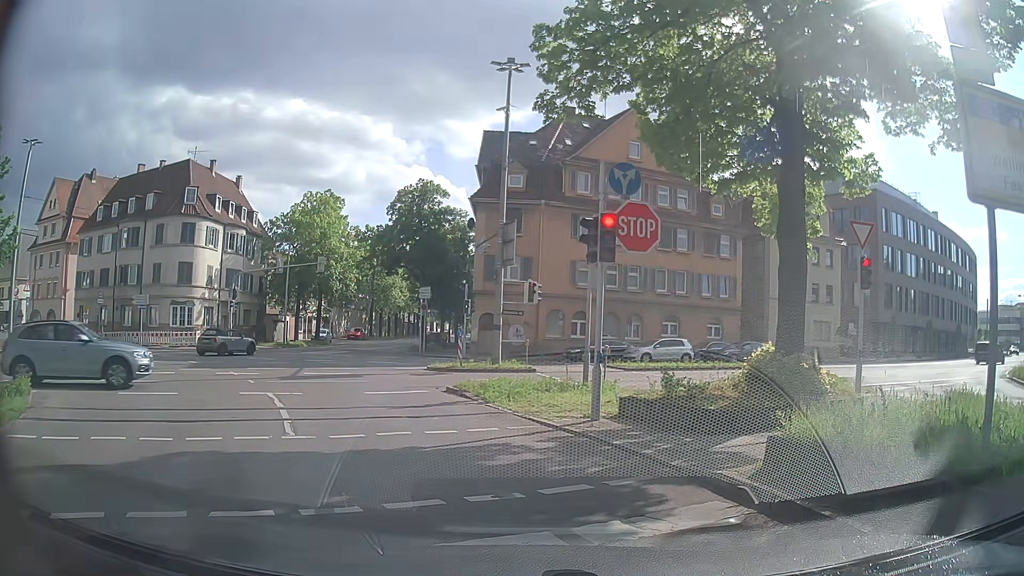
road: secondary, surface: asphalt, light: Day
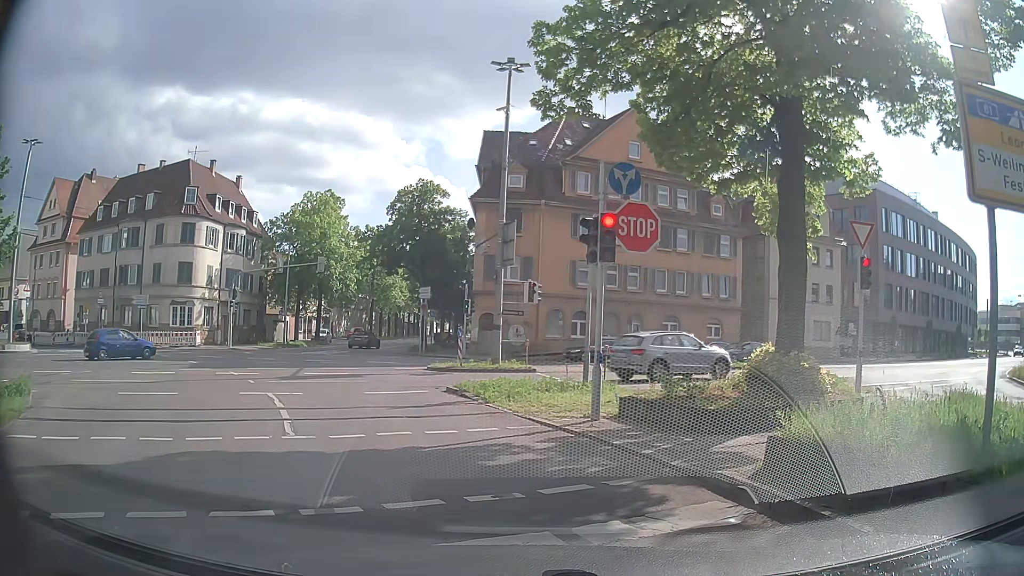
(0.0, 0.0) m; 0°
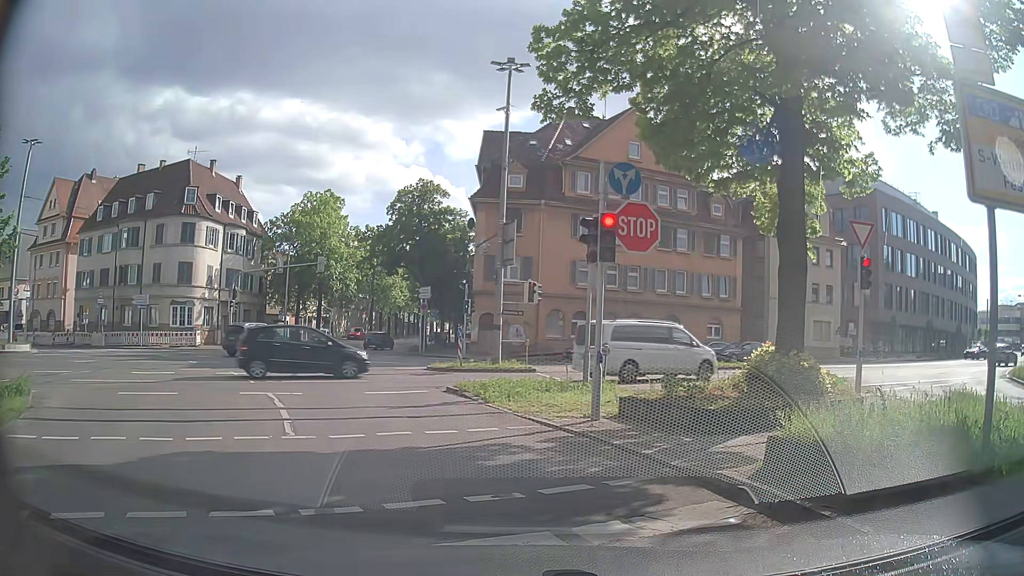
(0.0, 0.0) m; 0°
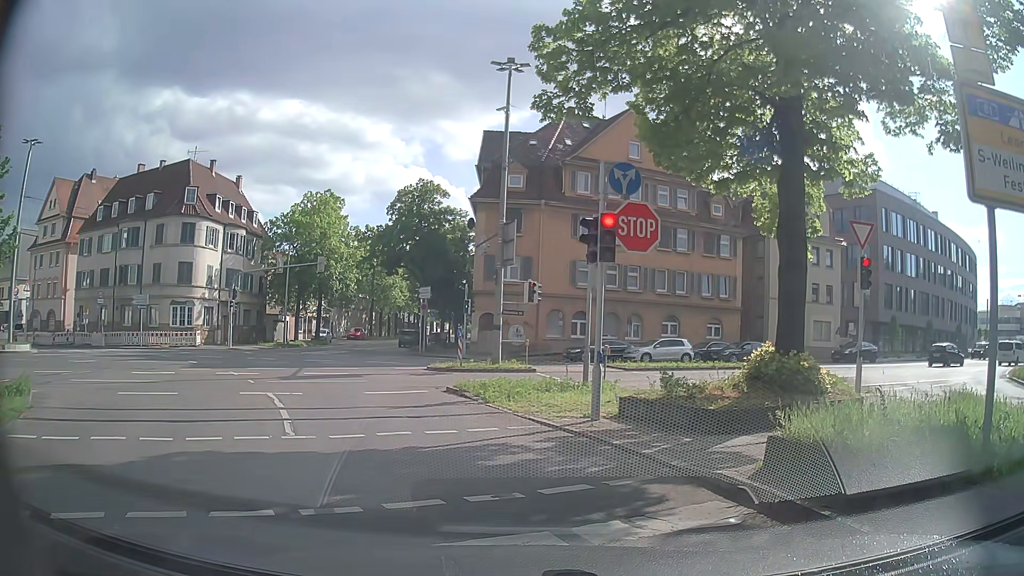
(0.0, 0.0) m; 0°
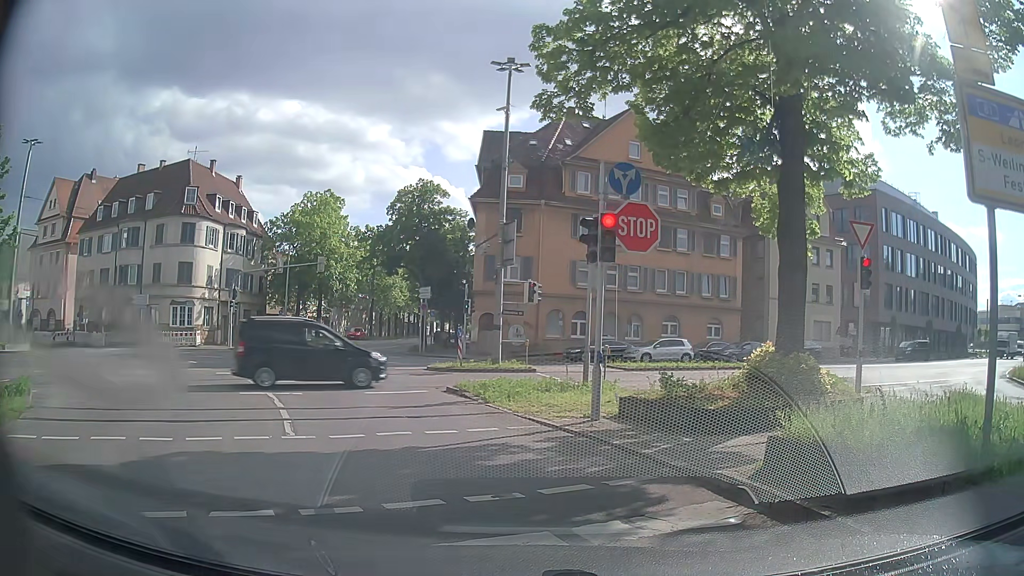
(0.0, 0.0) m; 0°
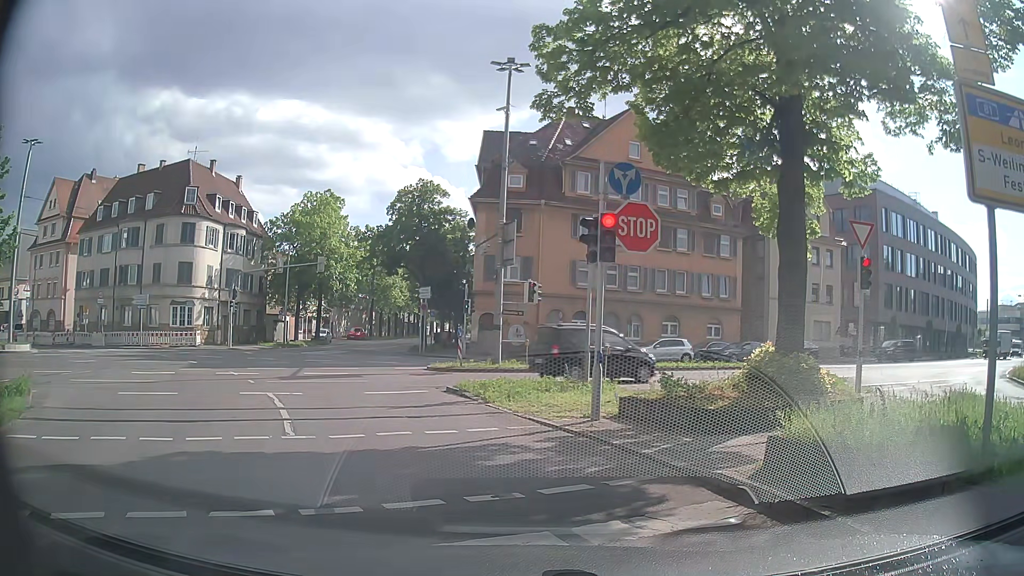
(0.0, 0.0) m; 0°
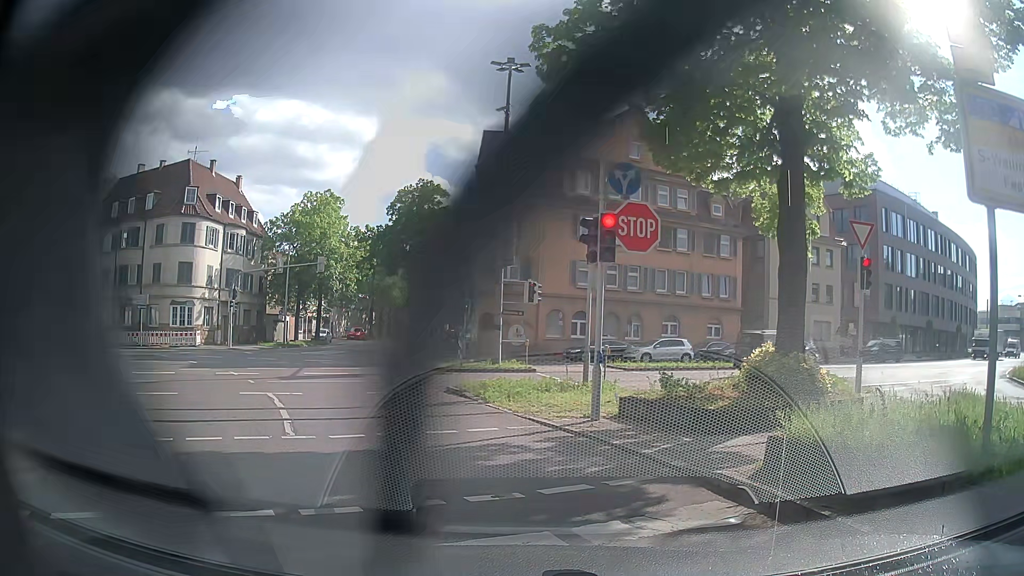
(0.0, 0.0) m; 0°
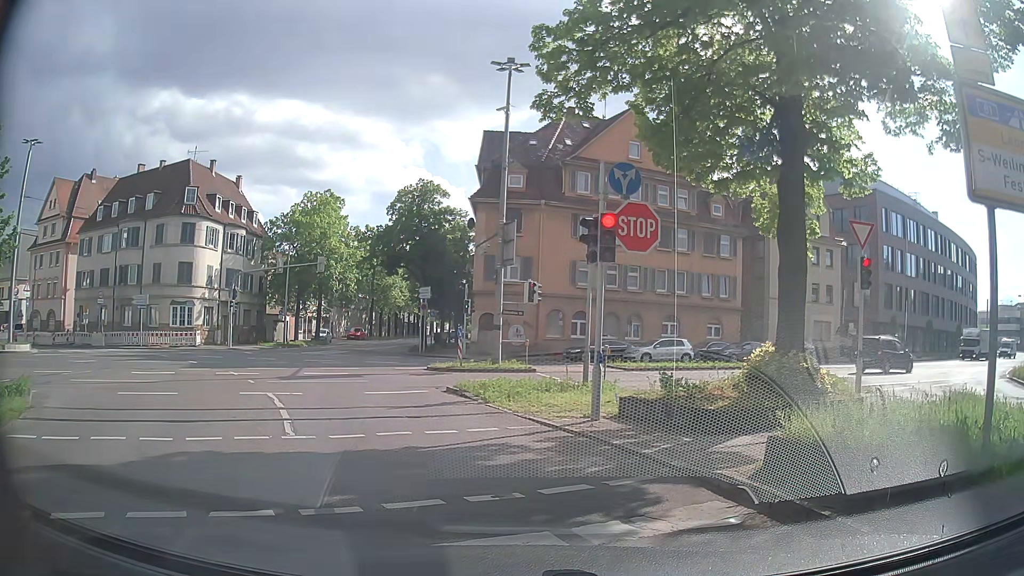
(0.0, 0.0) m; 0°
